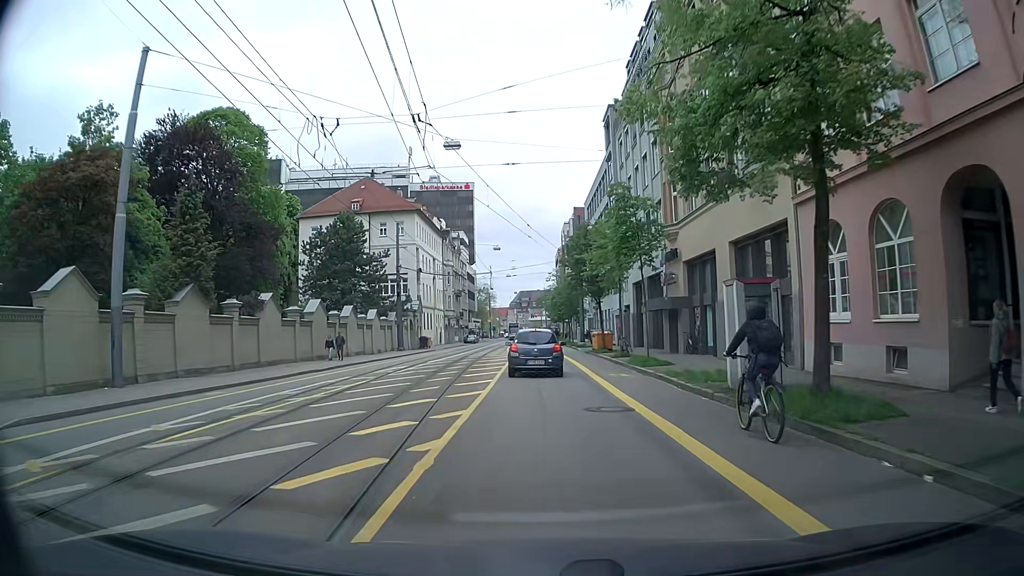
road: tertiary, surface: asphalt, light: Day
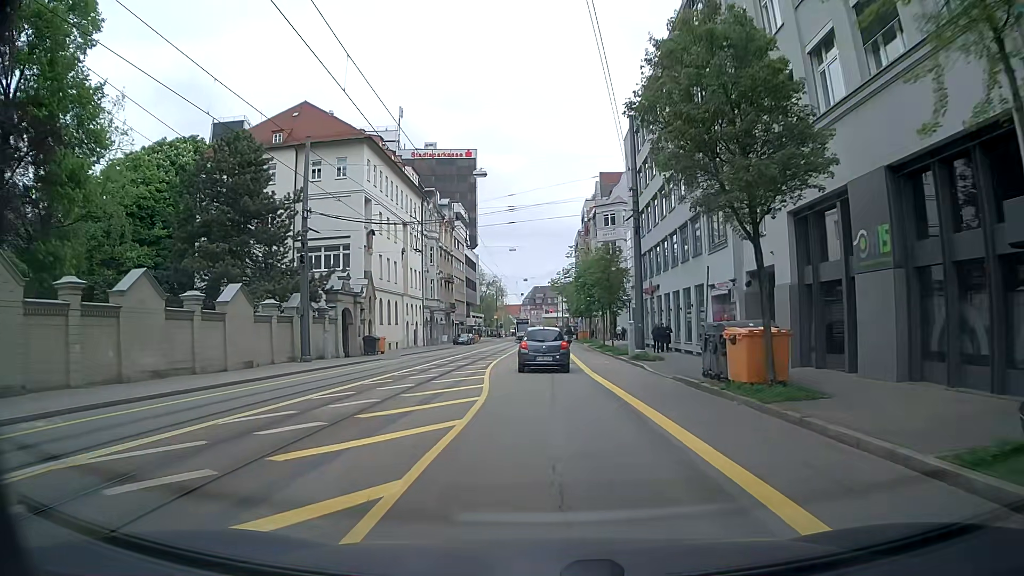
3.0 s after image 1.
(-0.5, +30.0) m; -1°
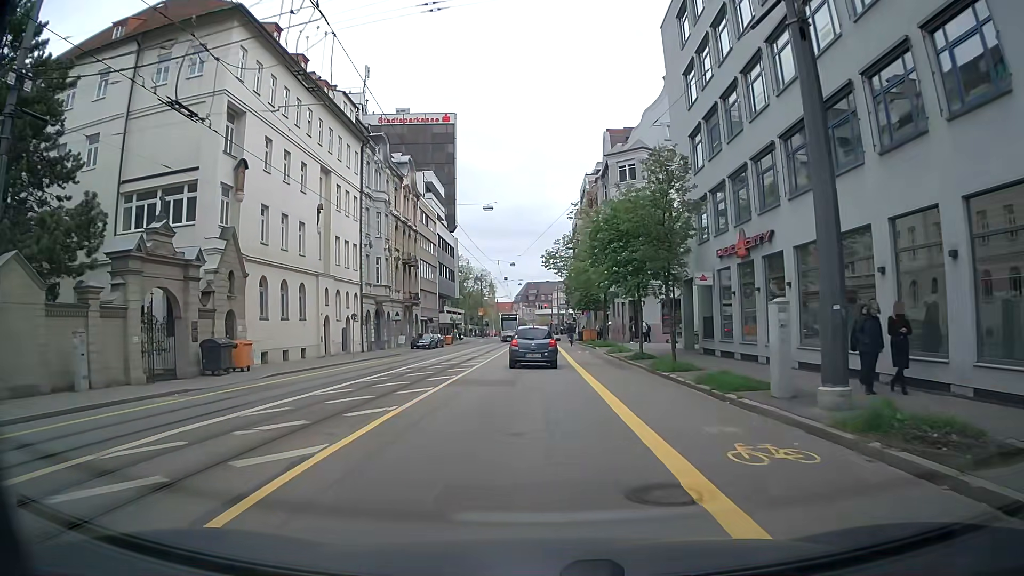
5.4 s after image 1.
(+0.1, +23.3) m; 0°
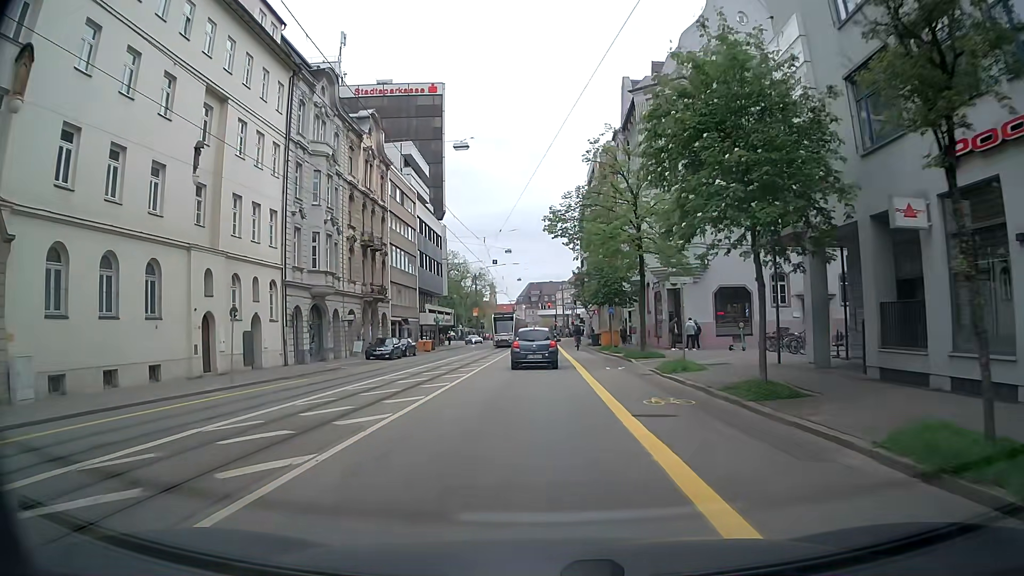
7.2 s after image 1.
(+0.1, +16.6) m; +1°
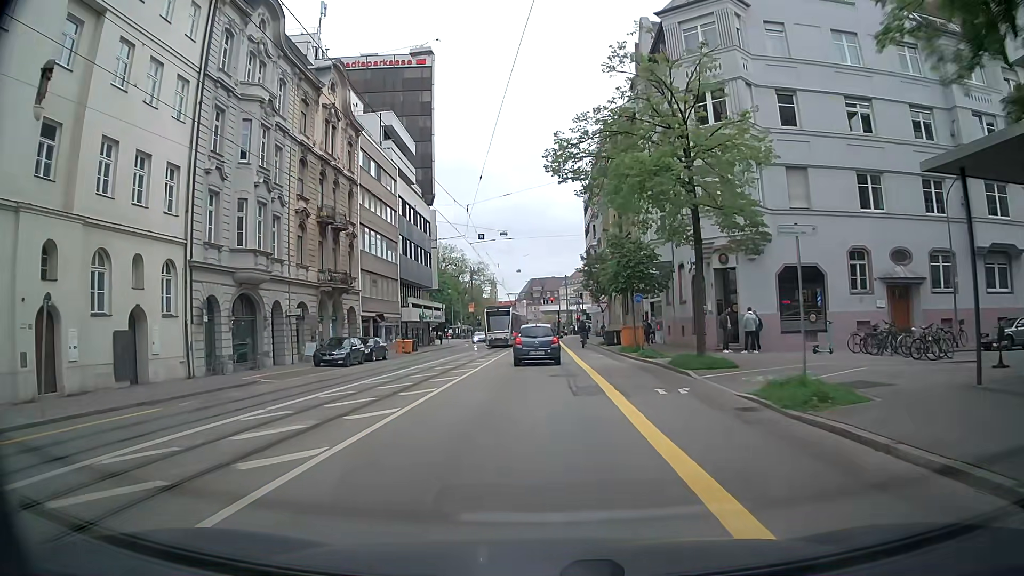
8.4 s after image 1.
(-0.2, +10.7) m; -1°
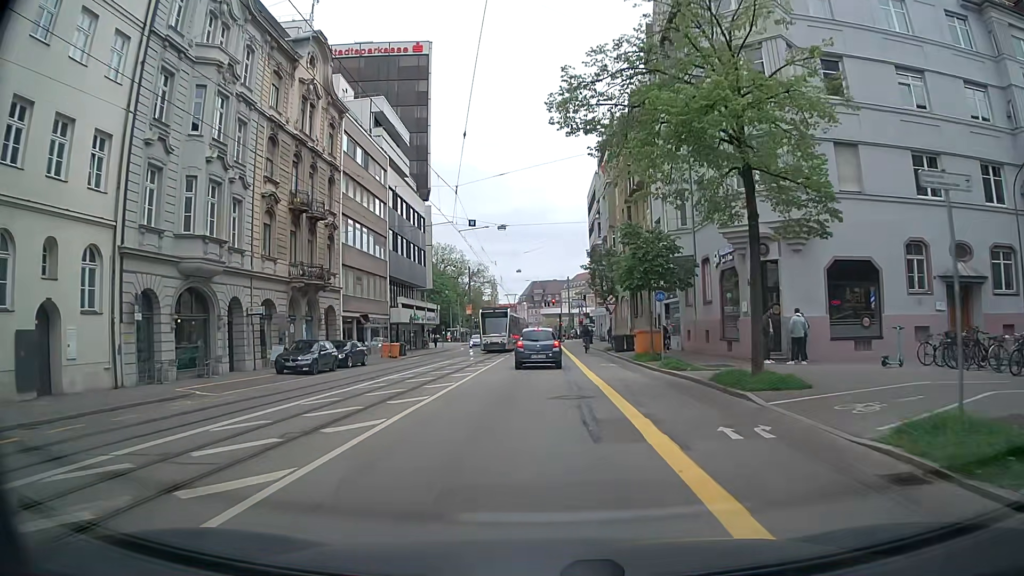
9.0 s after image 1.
(0.0, +5.2) m; -1°
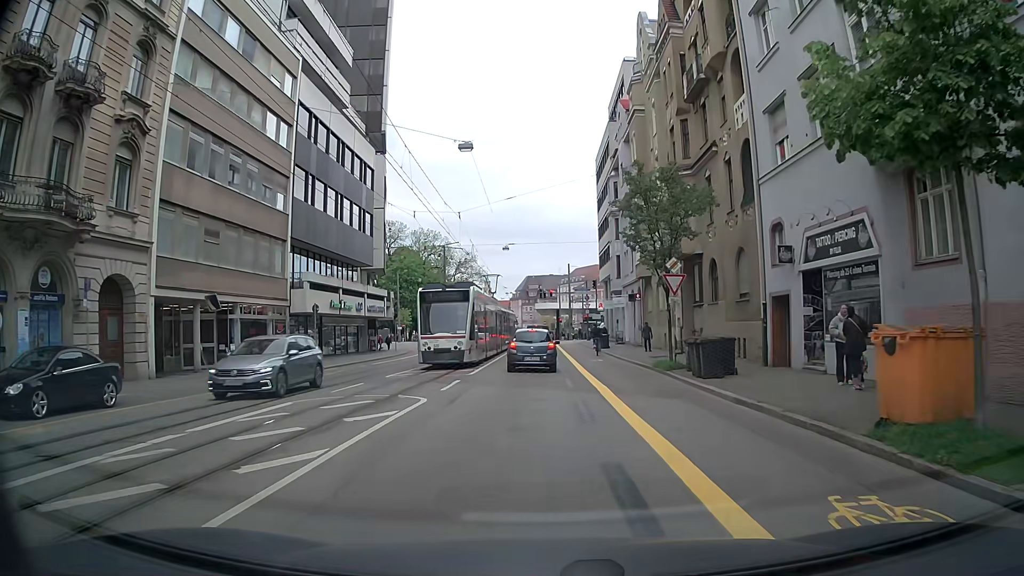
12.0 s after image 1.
(+0.3, +23.0) m; +2°
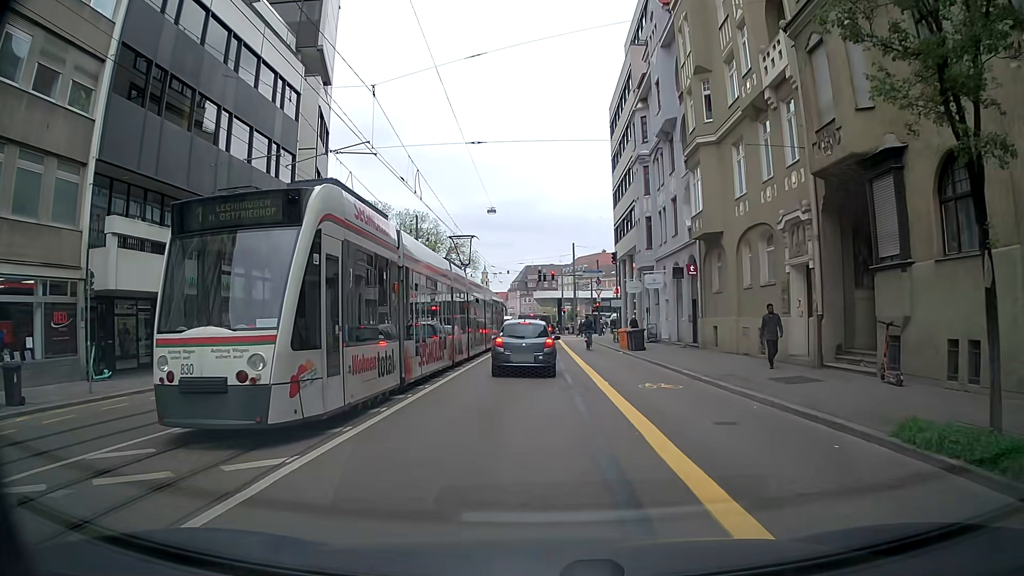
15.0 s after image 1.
(-0.2, +18.0) m; 0°
